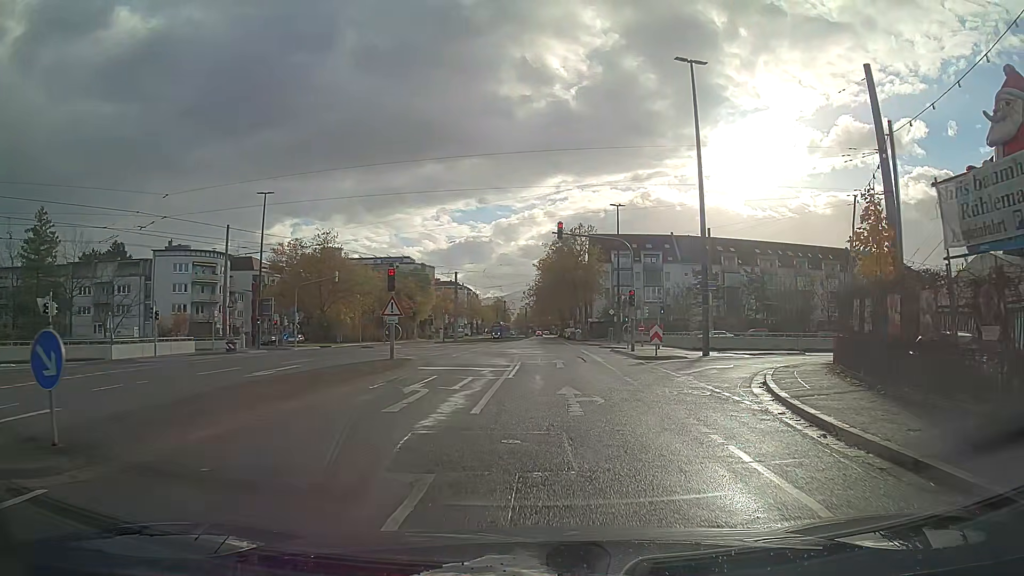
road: tertiary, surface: asphalt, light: Day
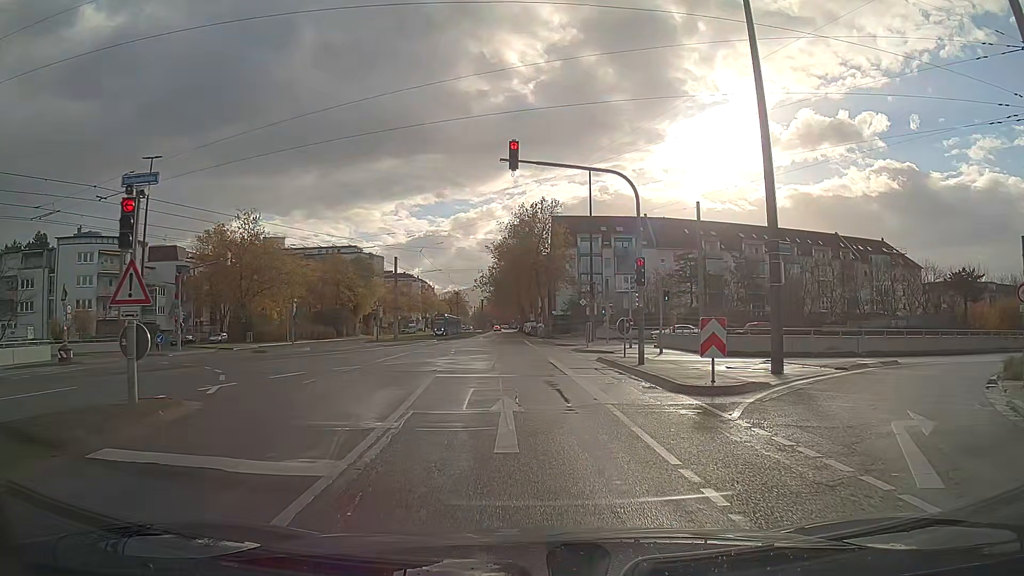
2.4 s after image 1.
(+0.4, +13.9) m; +2°
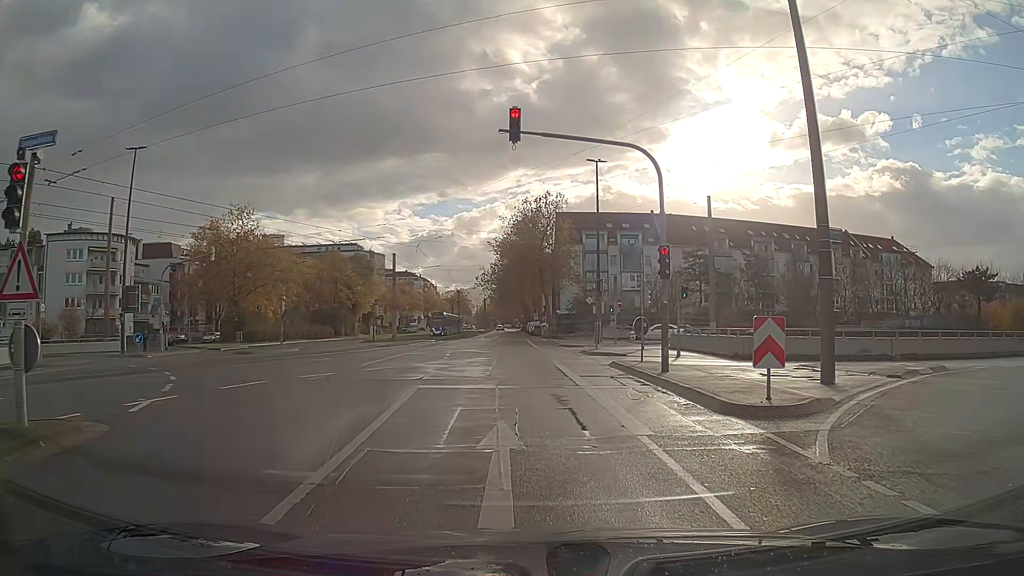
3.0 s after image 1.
(0.0, +2.8) m; 0°
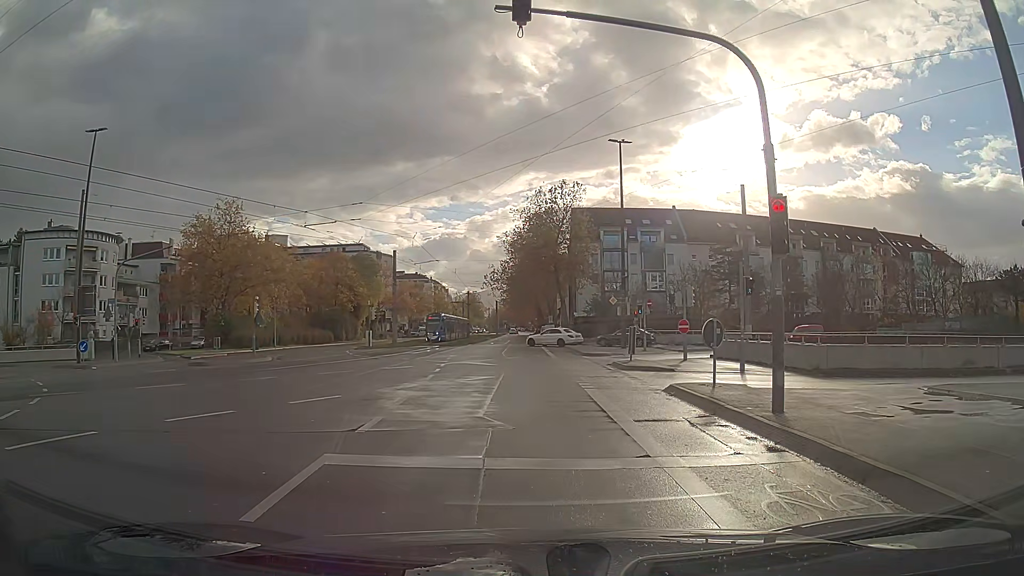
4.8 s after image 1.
(0.0, +6.6) m; -1°
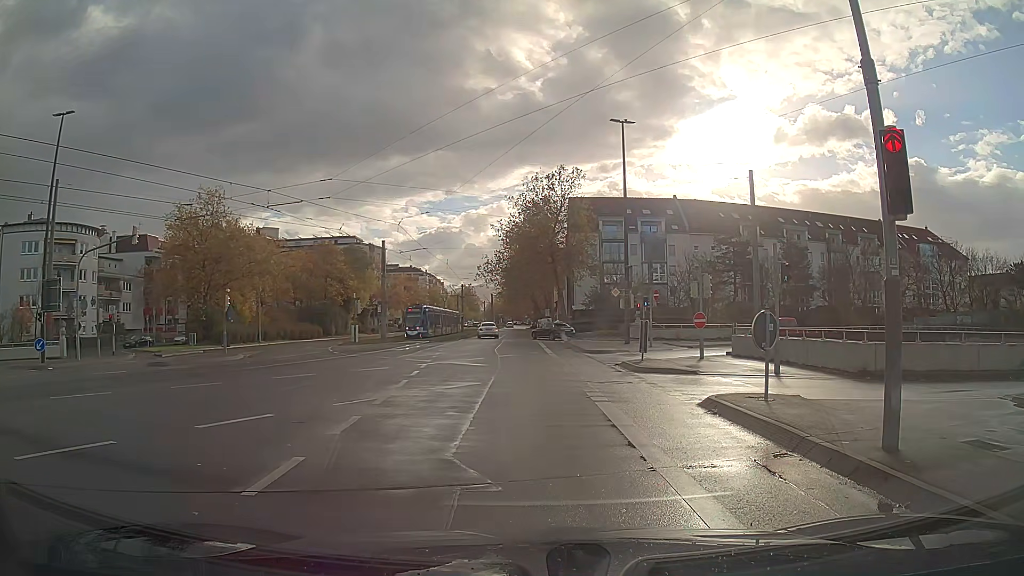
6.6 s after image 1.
(0.0, +3.1) m; 0°
